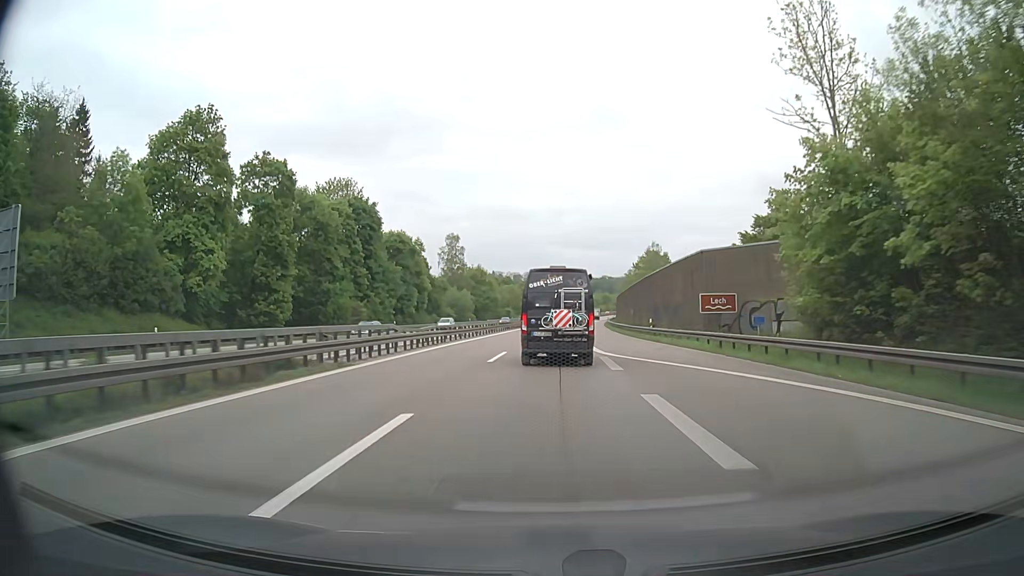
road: motorway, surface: asphalt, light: Day
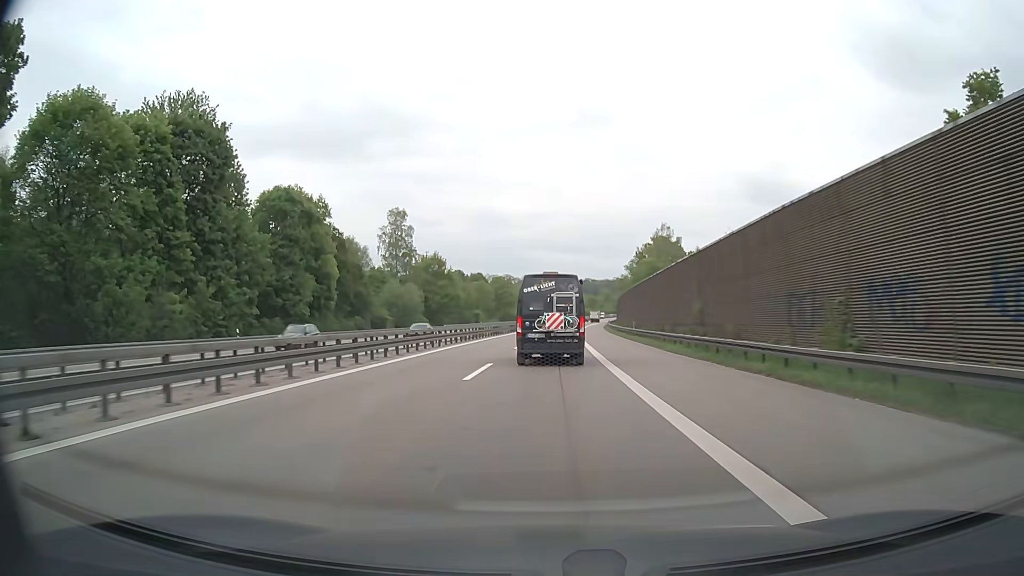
(-0.8, +42.0) m; 0°
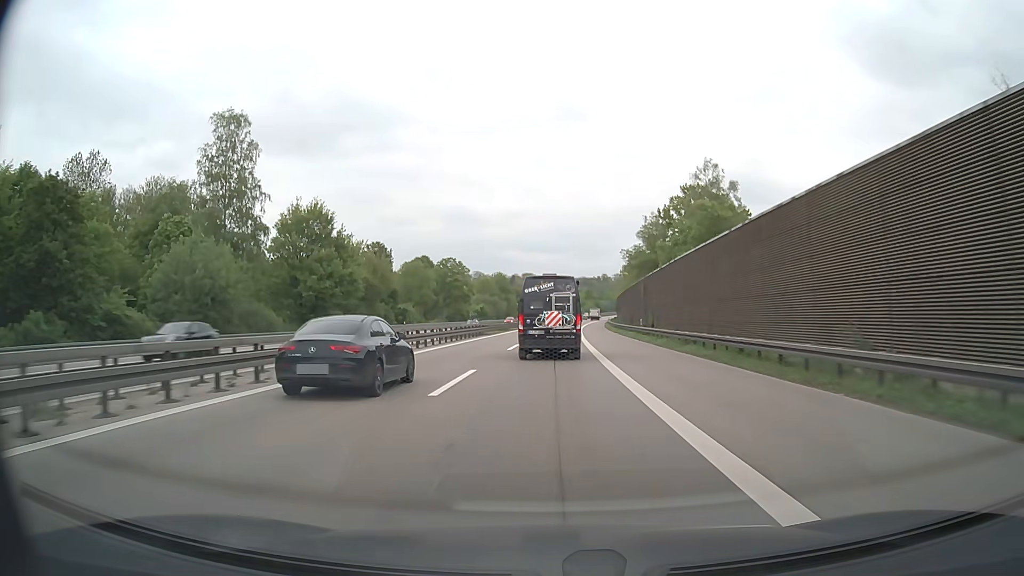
(+1.0, +58.1) m; +2°
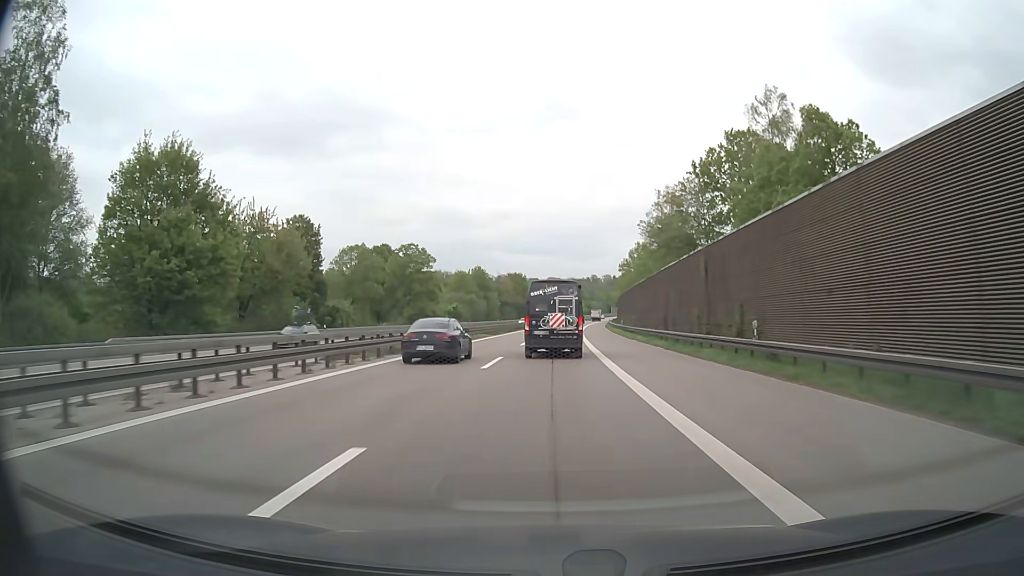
(+0.3, +29.2) m; +1°
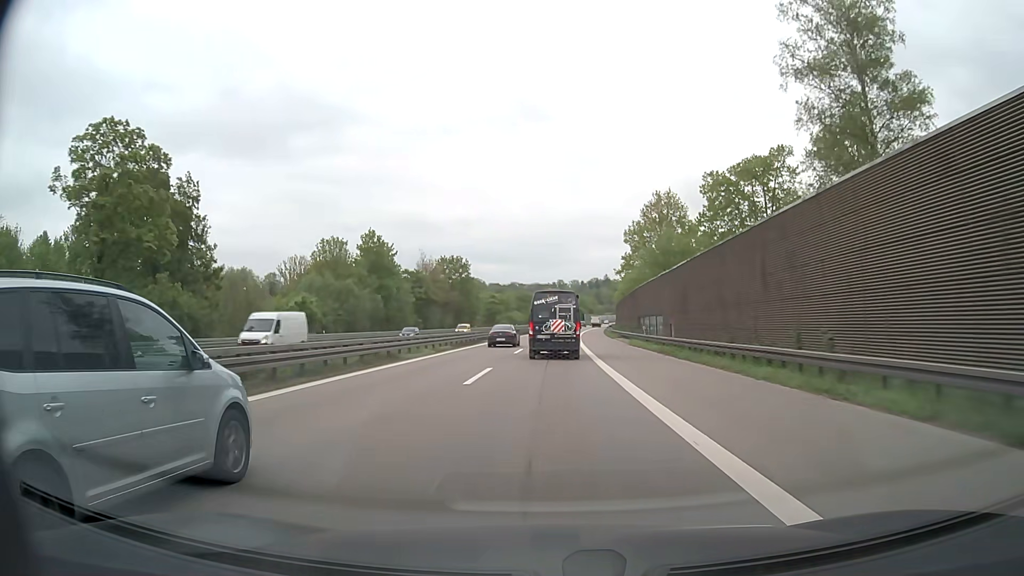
(+2.0, +76.2) m; +3°
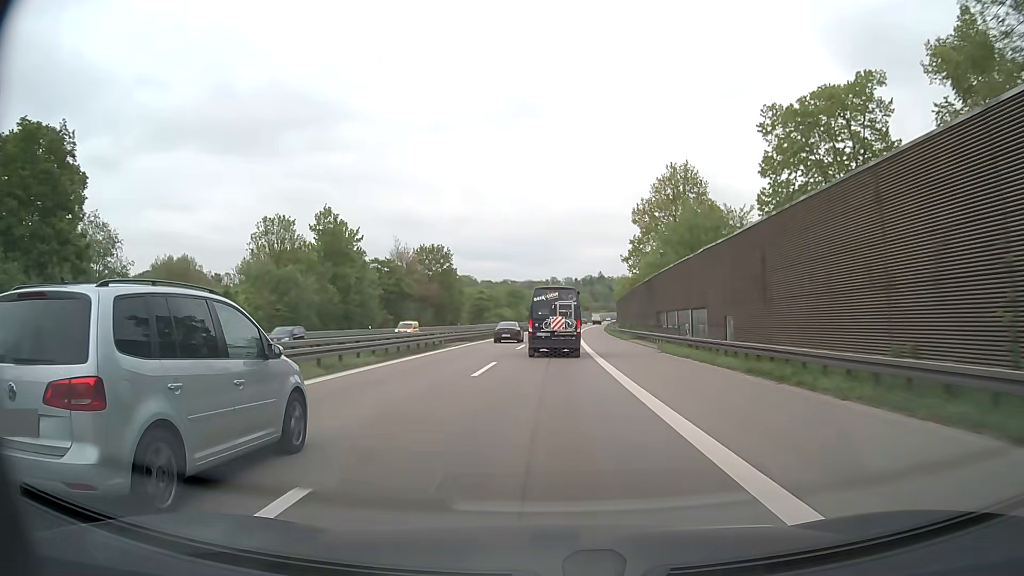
(+0.1, +16.6) m; +1°
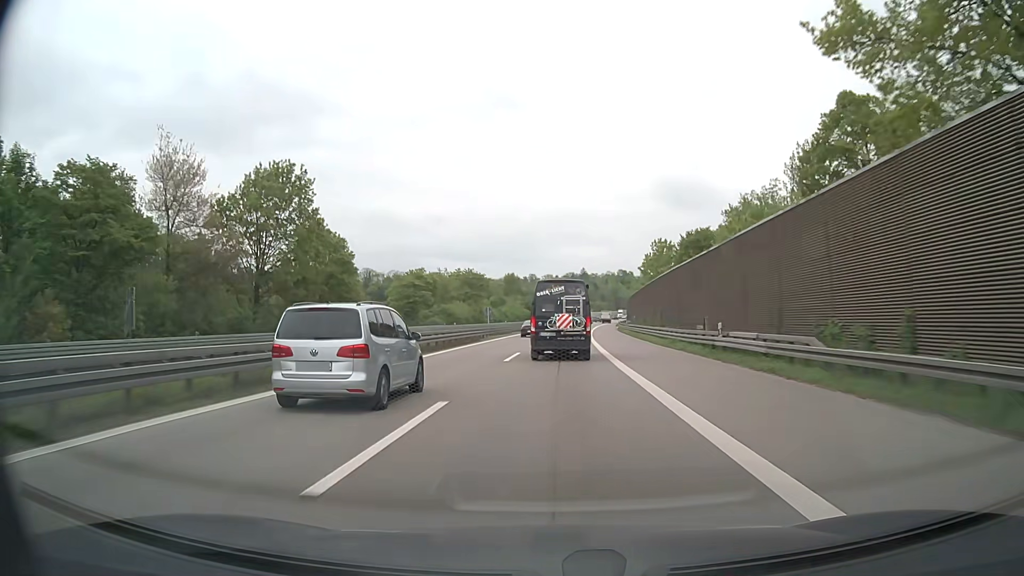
(+1.4, +66.3) m; +2°
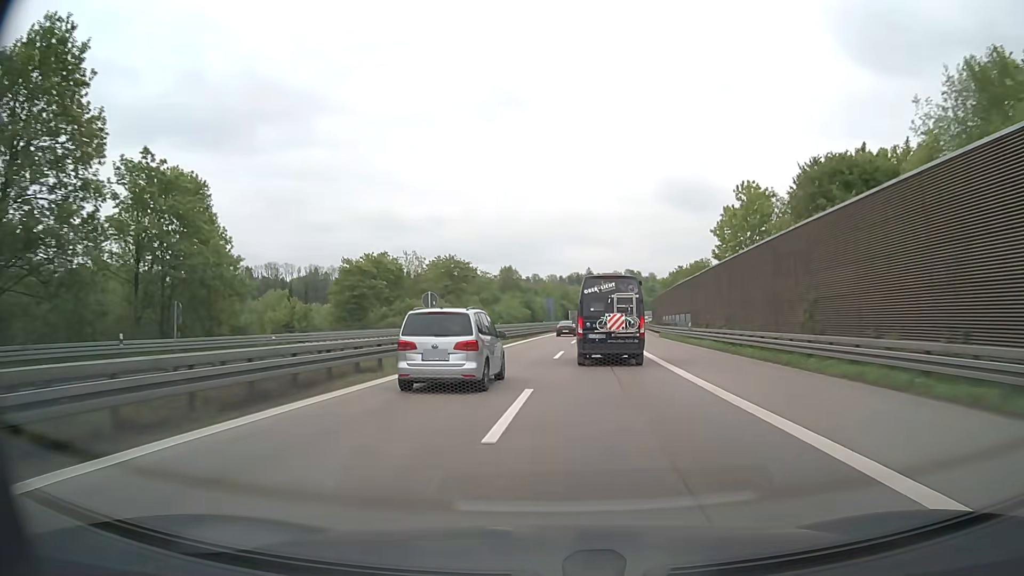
(-0.2, +34.1) m; 0°
(0, +10) (0, +20) (0, +30) (0, +40) (+1, +50) (+1, +60) (+2, +70) (+3, +80) (+4, +90) (+5, +100) m
